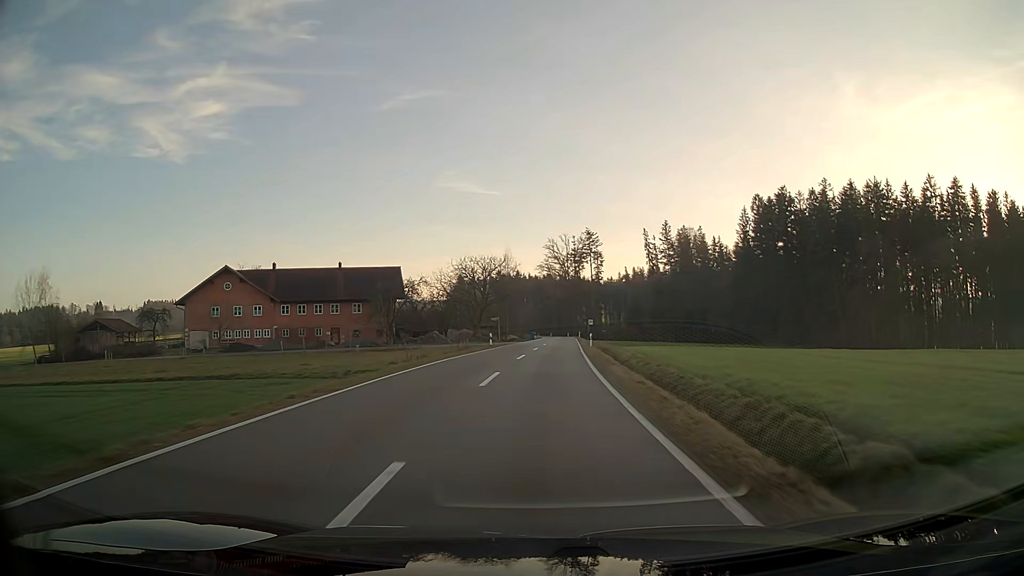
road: tertiary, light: Day
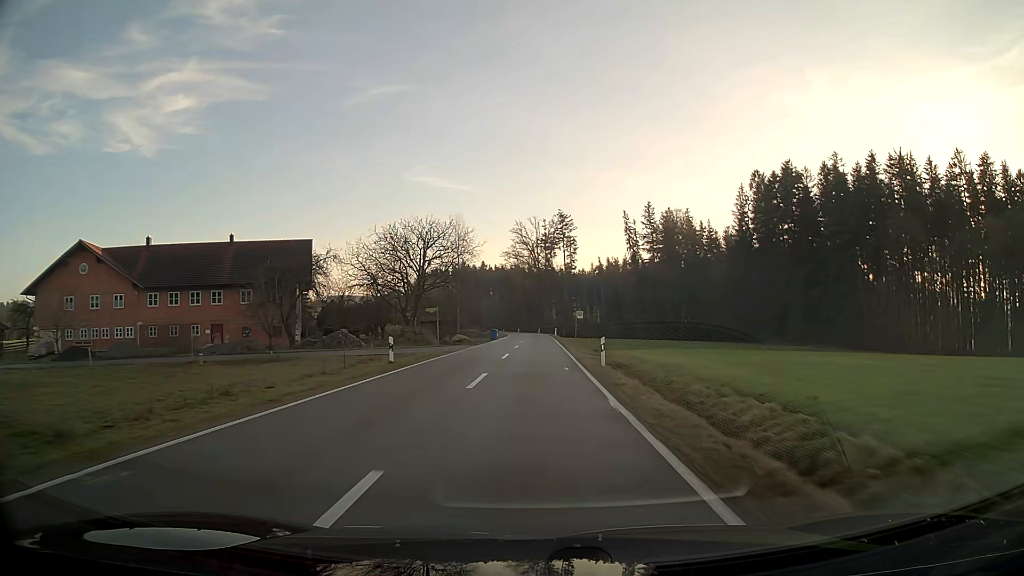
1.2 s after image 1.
(+0.5, +24.9) m; +2°
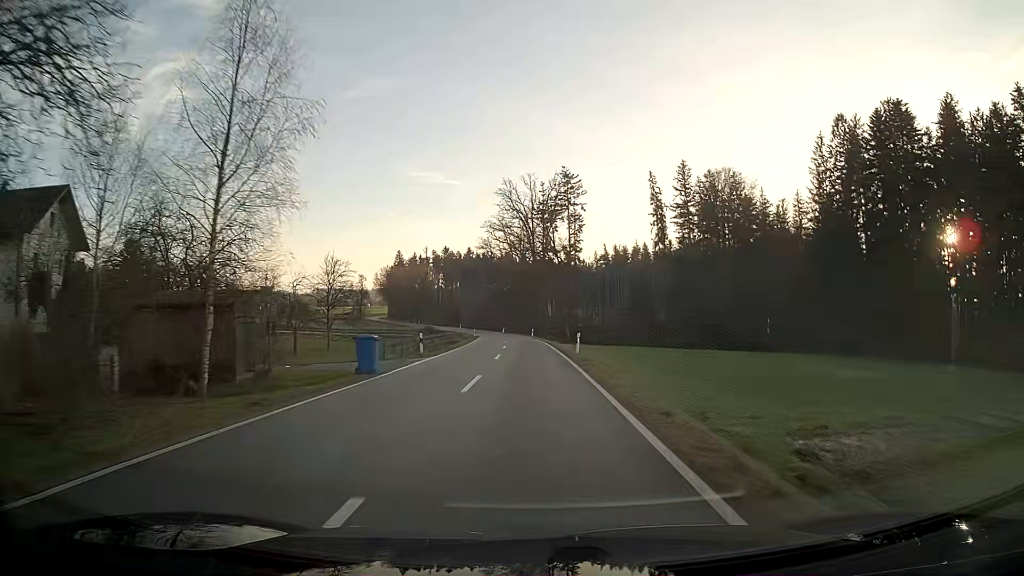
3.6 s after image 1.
(+0.4, +49.7) m; 0°
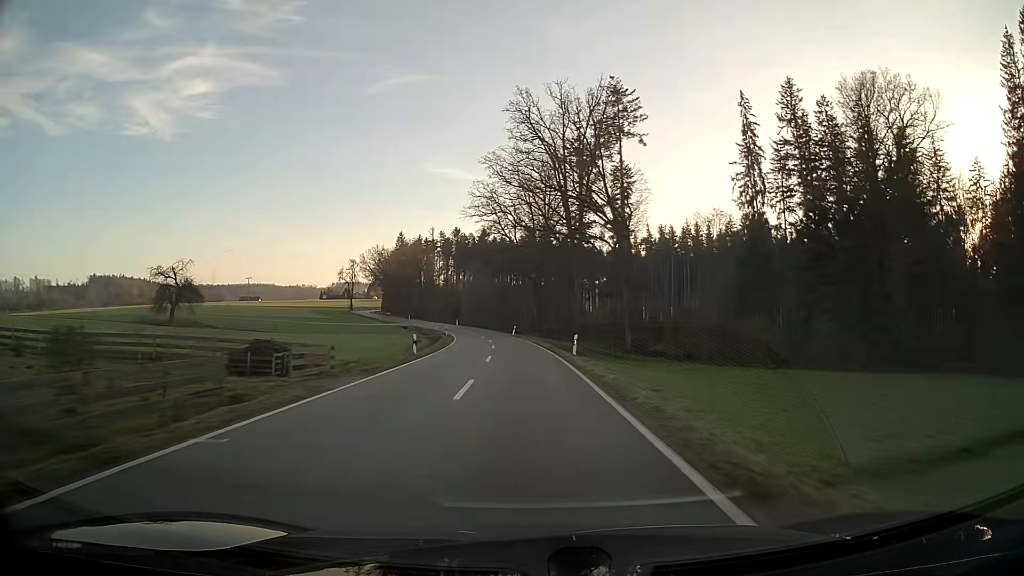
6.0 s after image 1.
(-0.9, +50.6) m; -2°
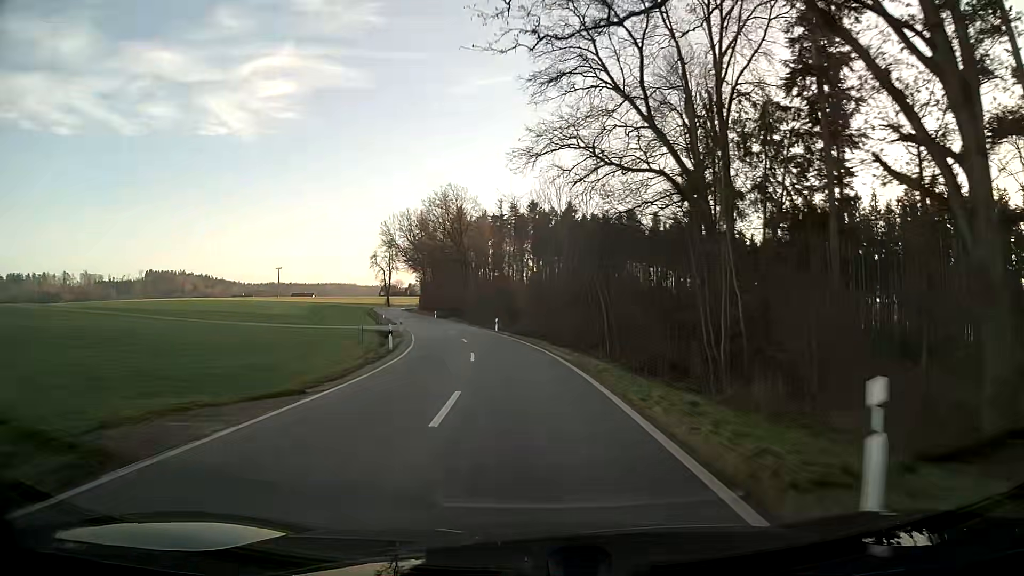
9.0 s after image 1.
(-3.8, +64.4) m; -8°
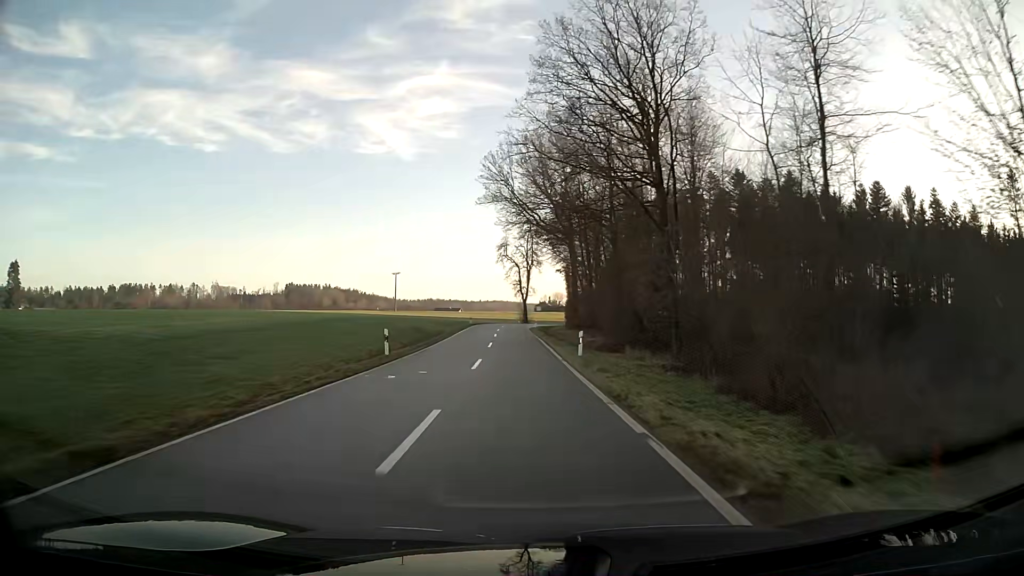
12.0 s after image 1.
(-8.1, +63.2) m; -14°
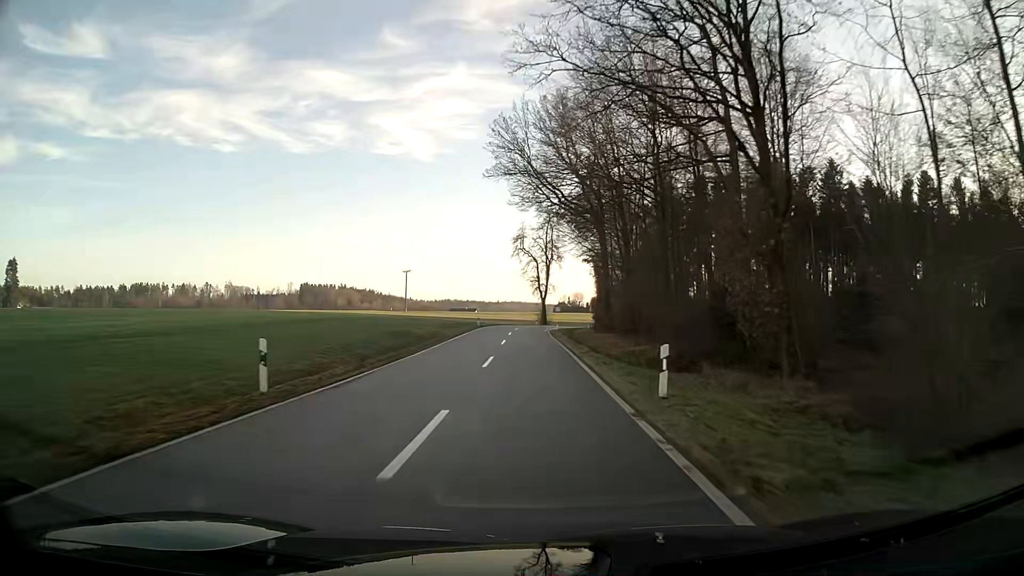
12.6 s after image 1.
(-0.2, +12.5) m; -1°
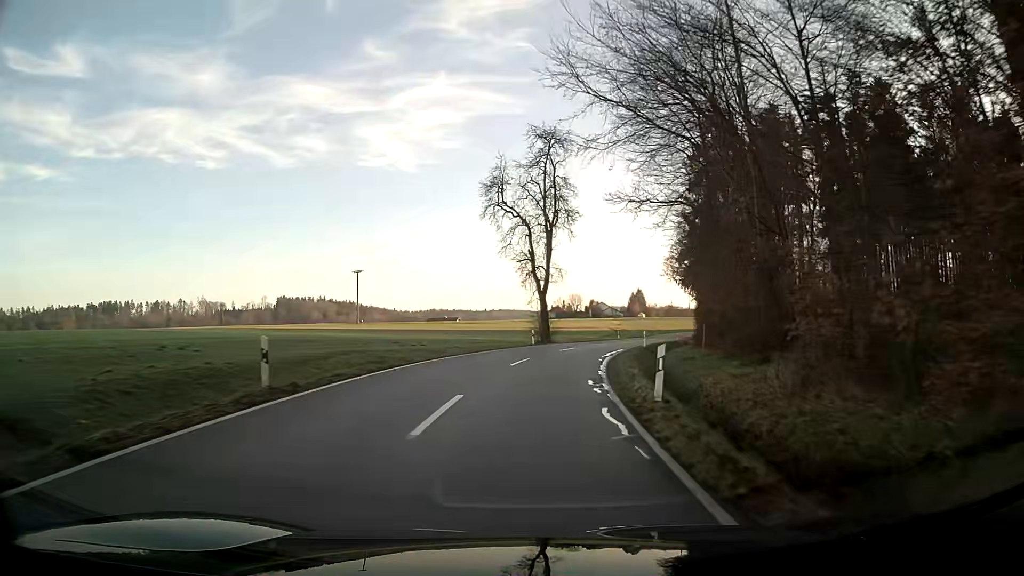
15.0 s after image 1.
(0.0, +46.5) m; +2°
